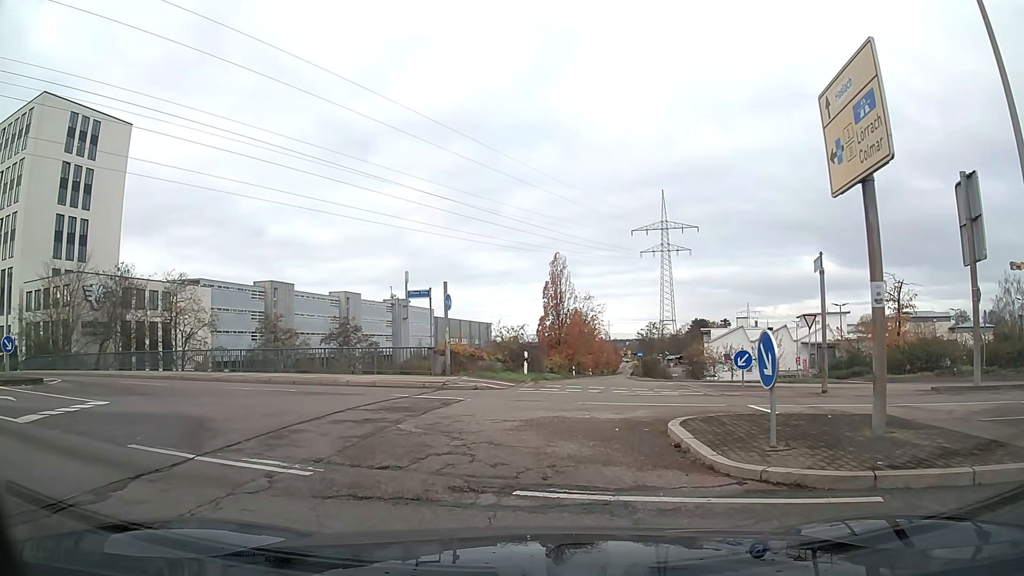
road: trunk_link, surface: asphalt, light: Day
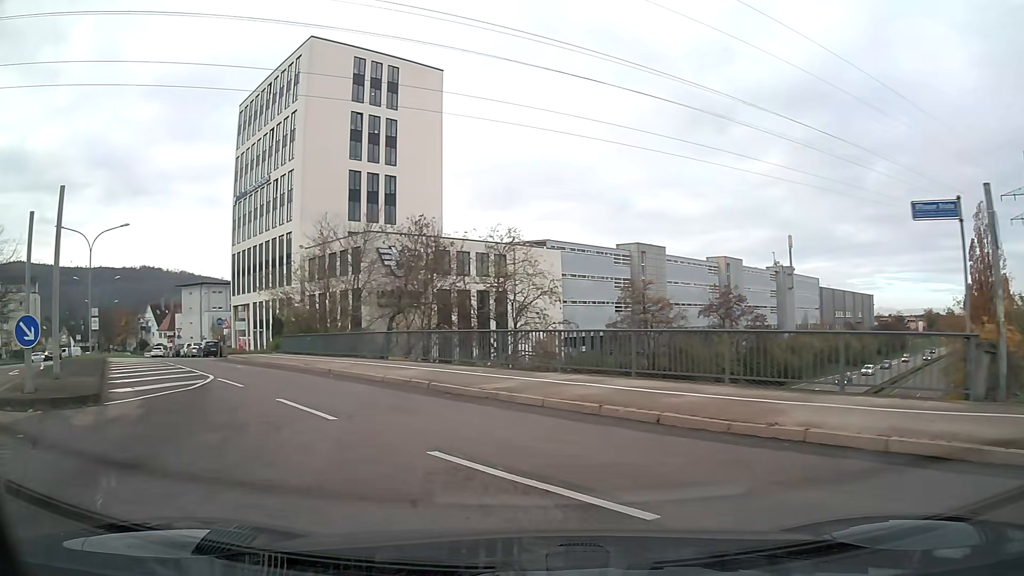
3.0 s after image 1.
(-4.1, +13.9) m; -33°
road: tertiary_link
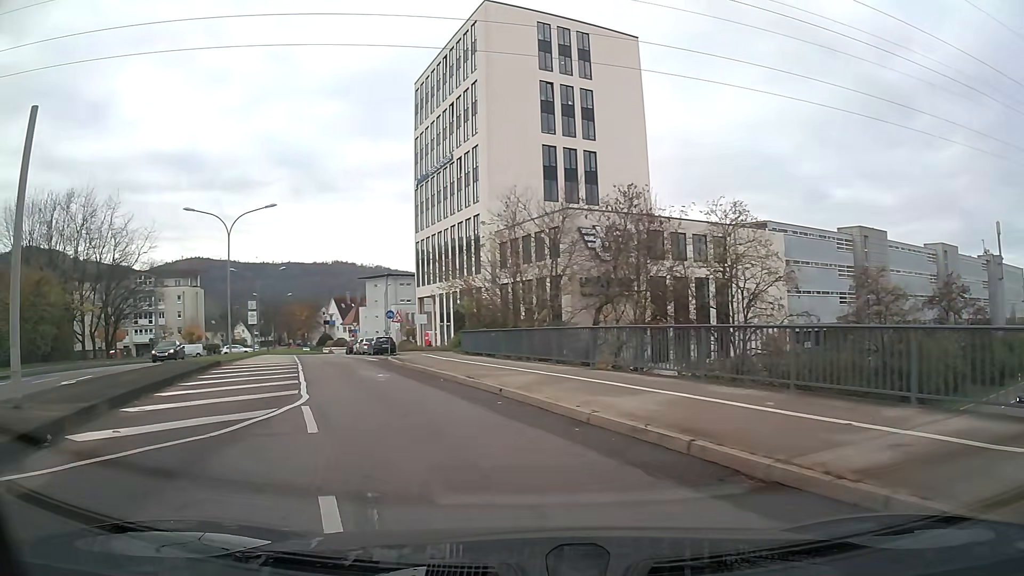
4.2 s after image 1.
(-1.2, +7.9) m; -17°
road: tertiary
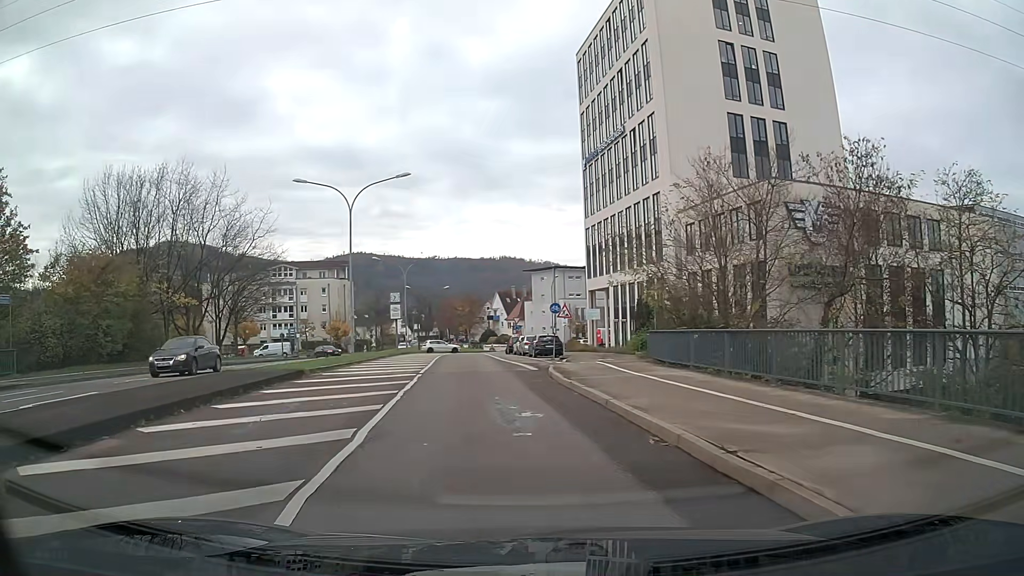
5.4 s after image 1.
(-1.1, +8.8) m; -13°
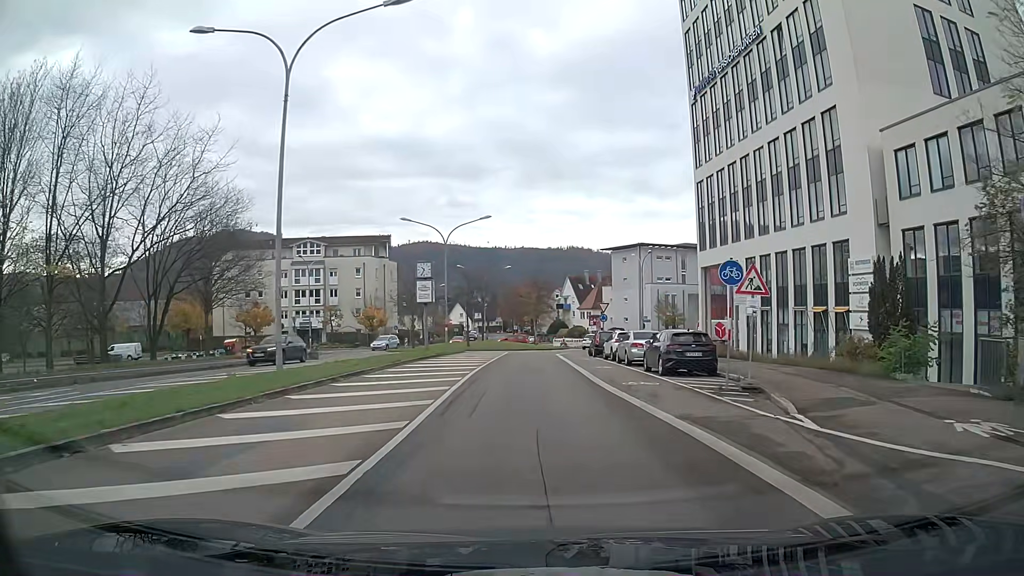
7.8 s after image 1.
(-1.1, +20.2) m; -4°
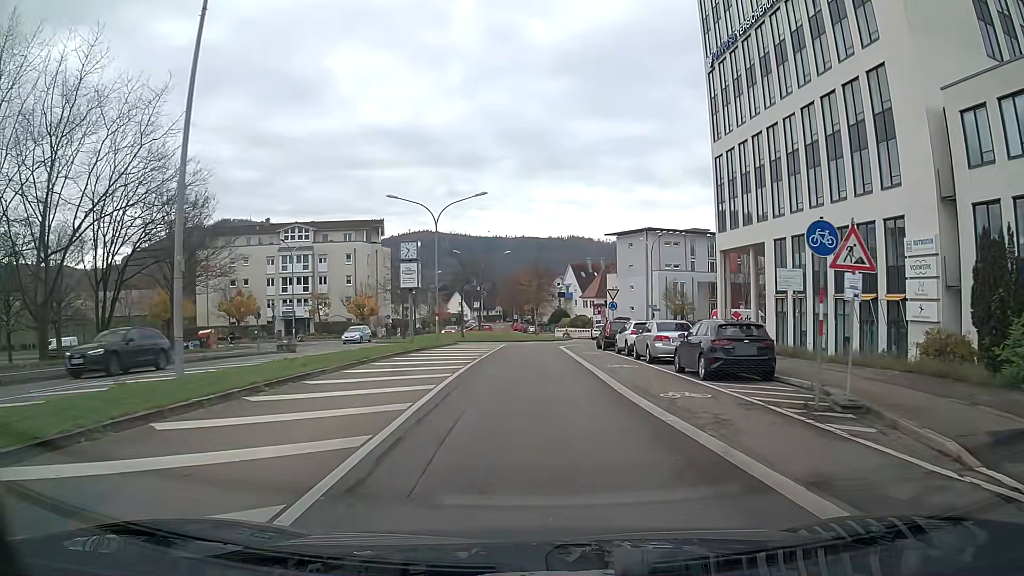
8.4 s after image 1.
(0.0, +5.1) m; 0°
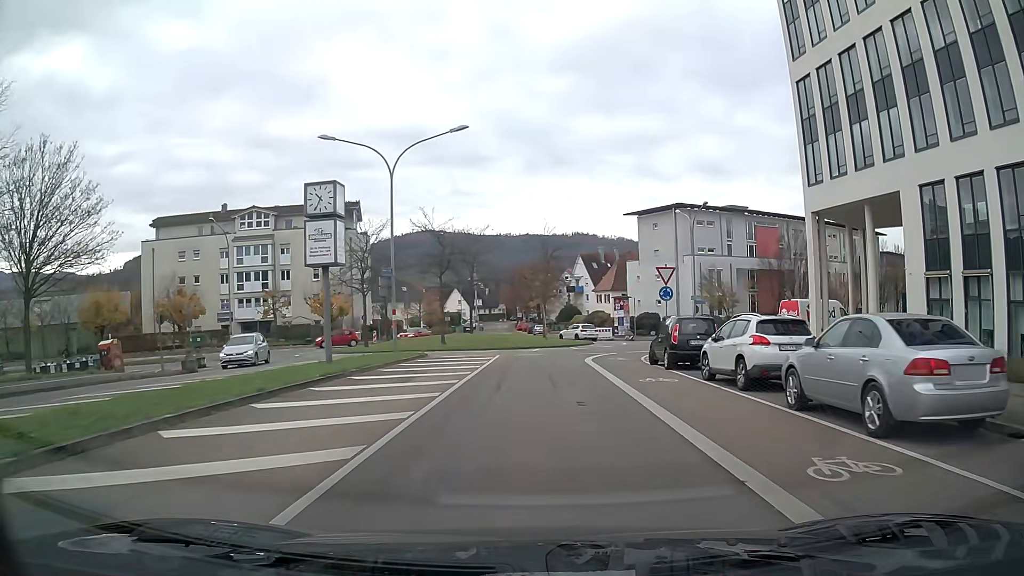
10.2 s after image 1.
(-0.1, +15.3) m; -1°
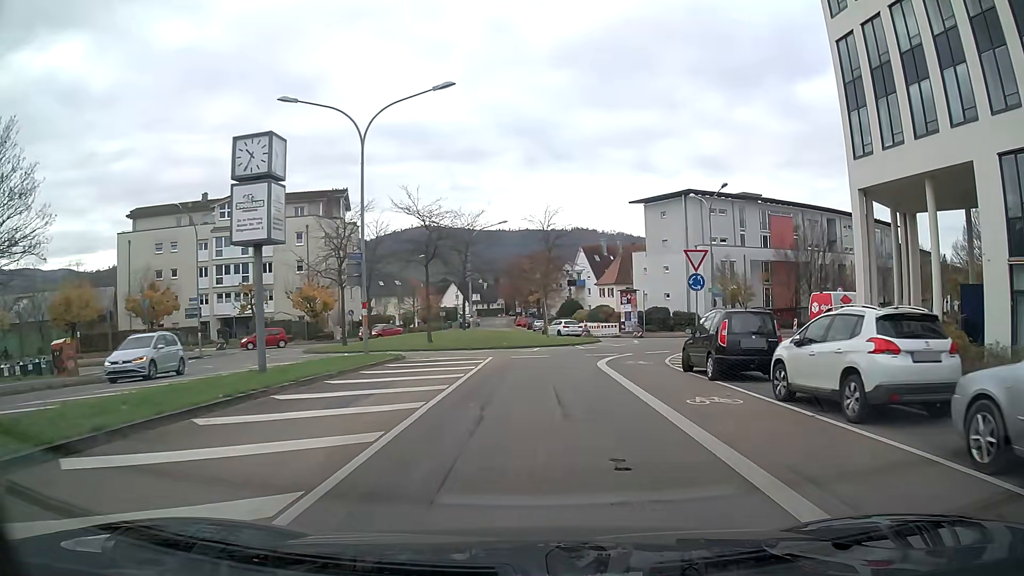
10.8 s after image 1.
(0.0, +5.0) m; +1°
(0, +10) (0, +20) (+4, +29) (+10, +37) (+19, +42) (+28, +47) (+36, +52) (+44, +59) (+51, +65) (+58, +73) m
